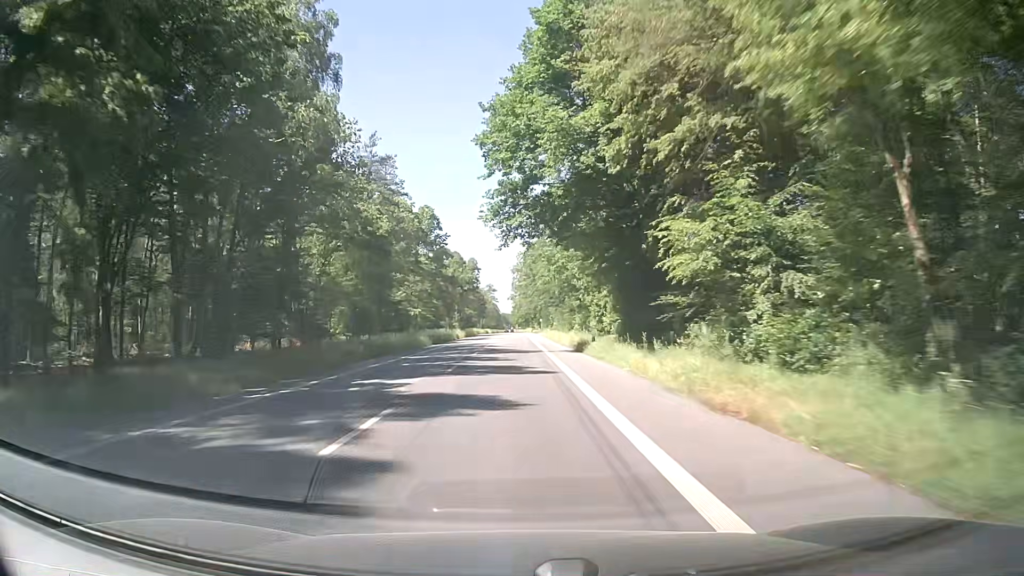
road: secondary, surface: asphalt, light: Day
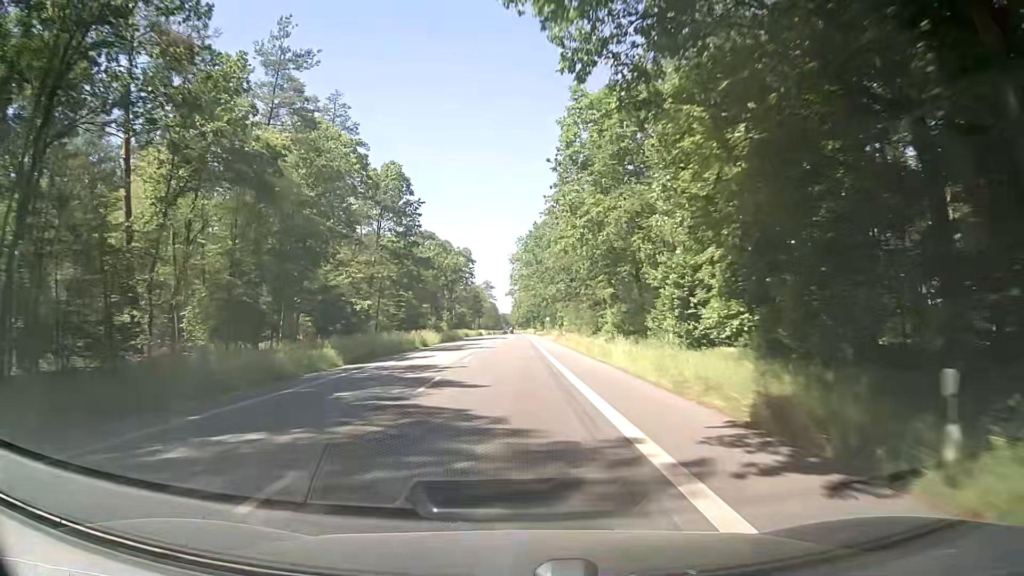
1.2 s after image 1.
(-0.3, +28.5) m; -1°
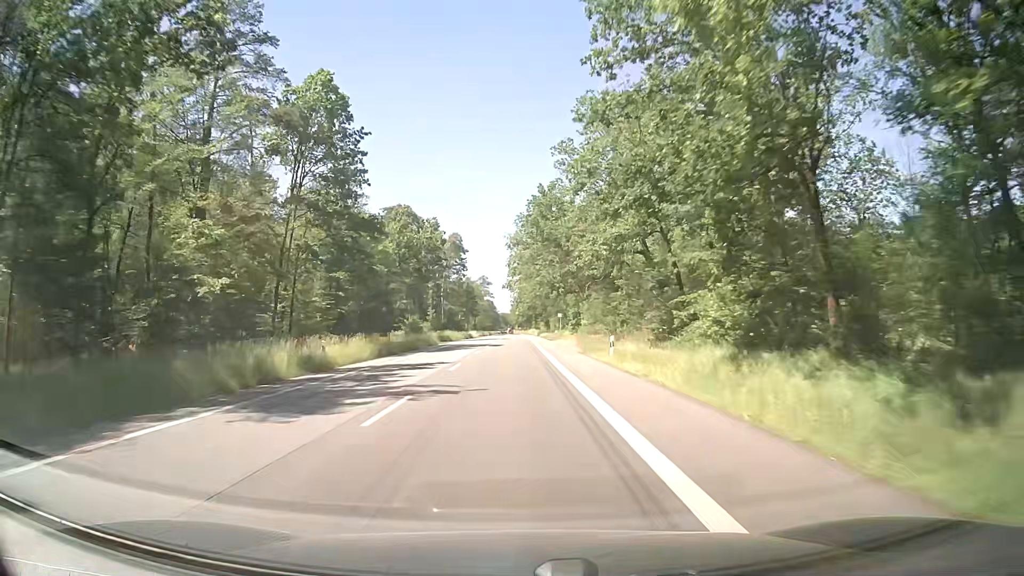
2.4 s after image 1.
(+0.1, +28.5) m; 0°
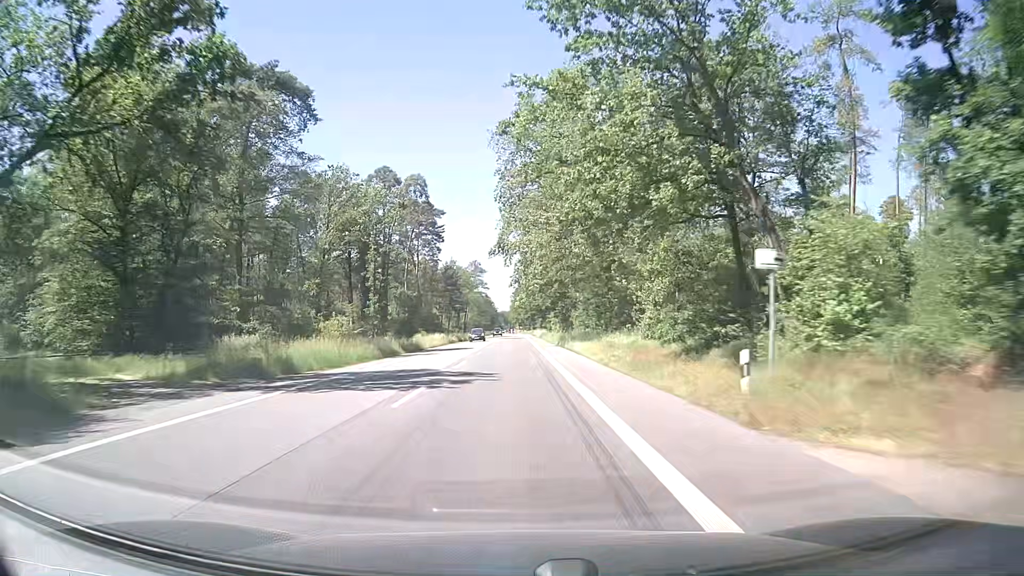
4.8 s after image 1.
(+0.1, +56.9) m; 0°
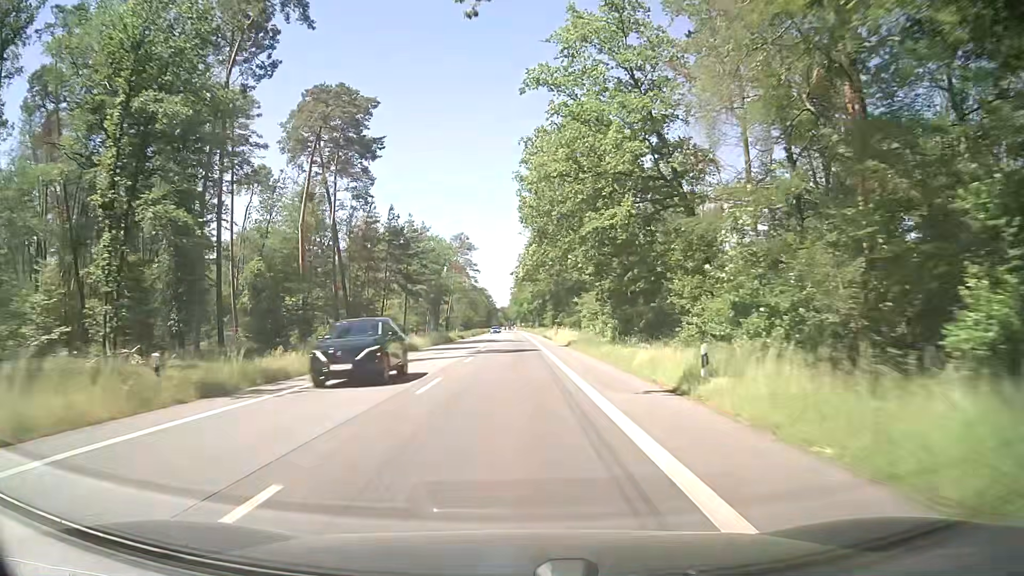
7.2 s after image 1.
(-0.2, +57.0) m; 0°
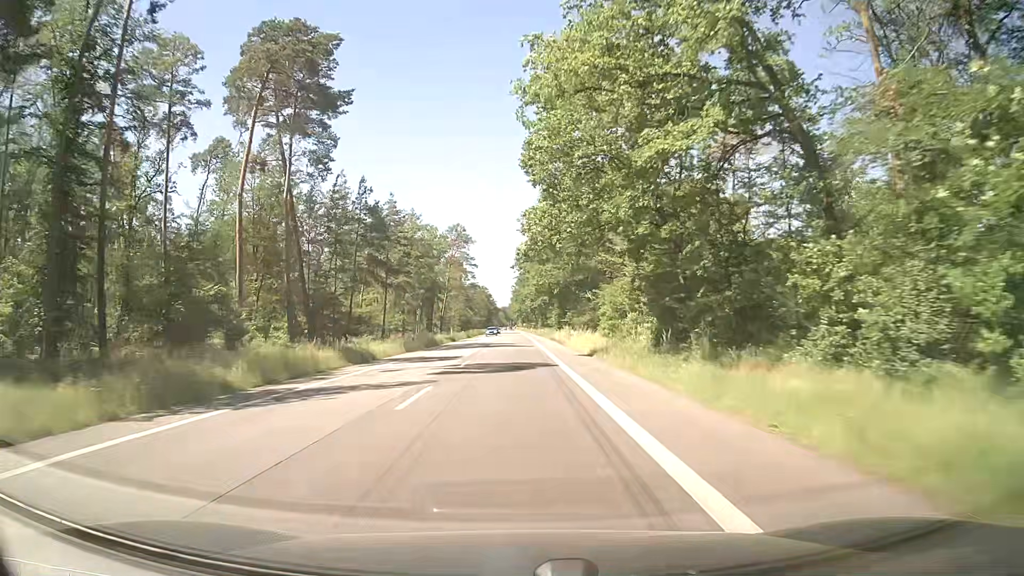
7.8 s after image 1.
(0.0, +14.3) m; 0°
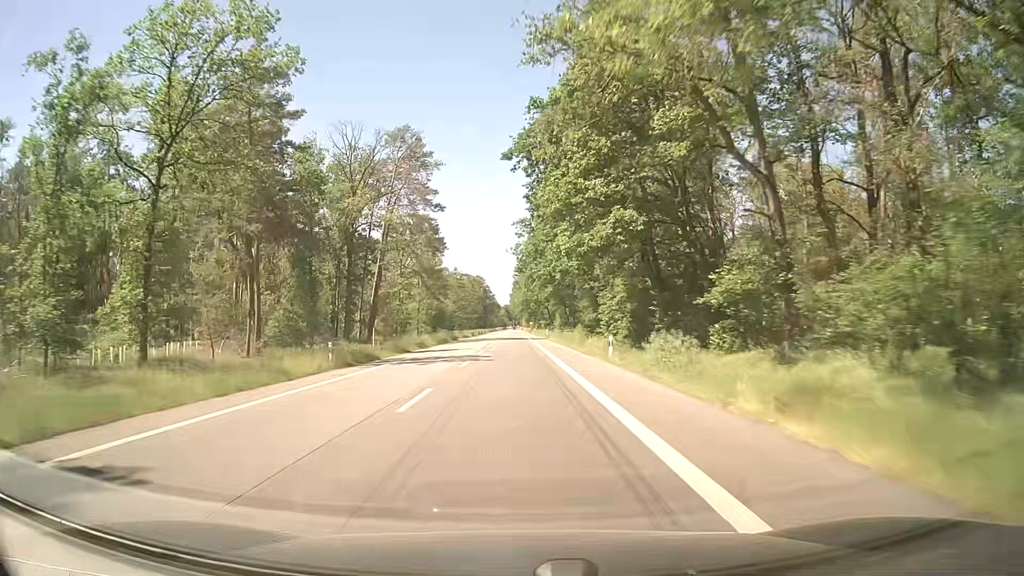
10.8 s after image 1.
(-0.4, +71.2) m; -1°
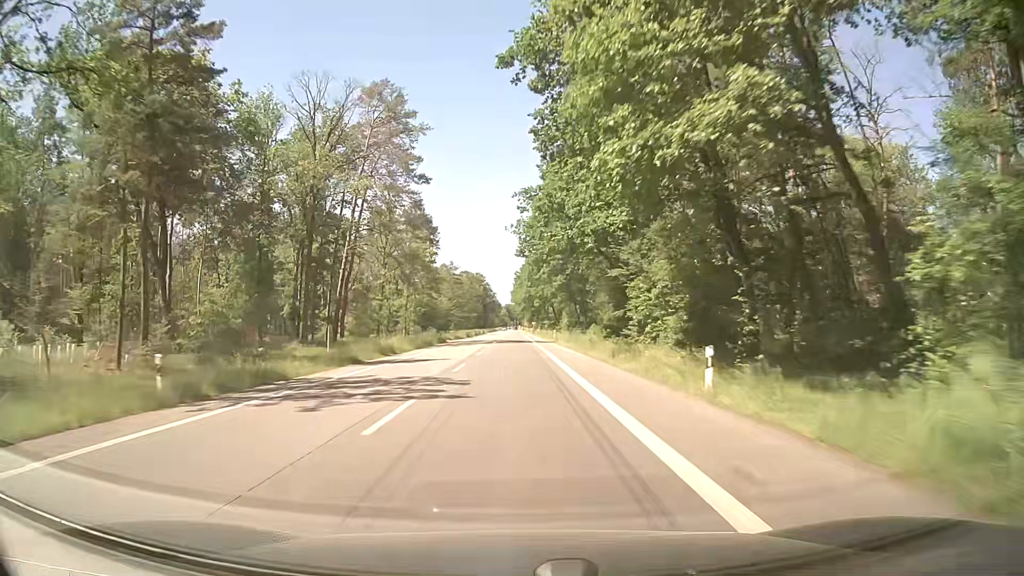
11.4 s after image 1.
(+0.2, +14.2) m; +1°
(0, +10) (0, +20) (0, +30) (0, +40) (0, +50) (0, +60) (0, +70) (-1, +80) (-1, +90) (-1, +100) m
